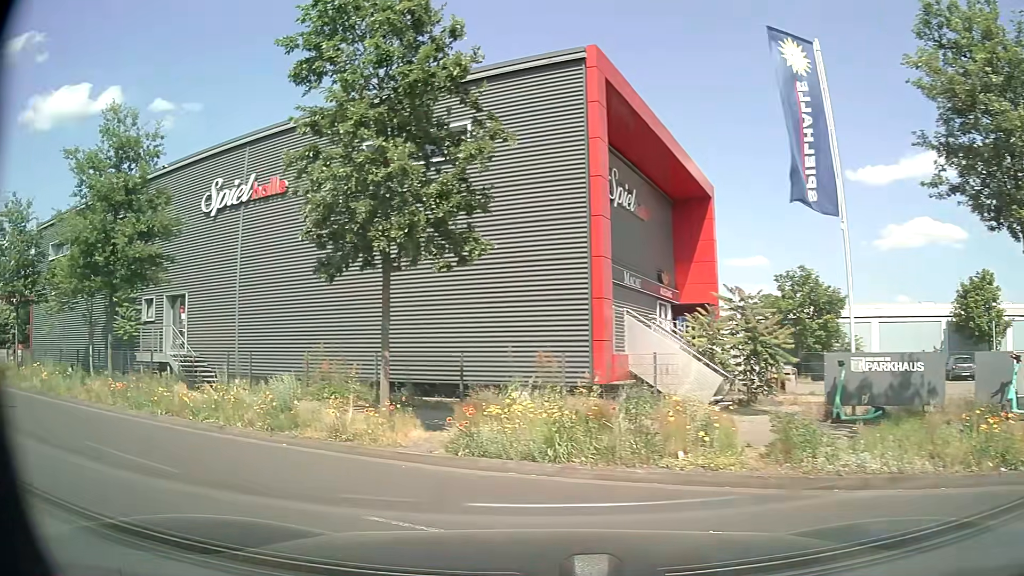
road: service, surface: asphalt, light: Day
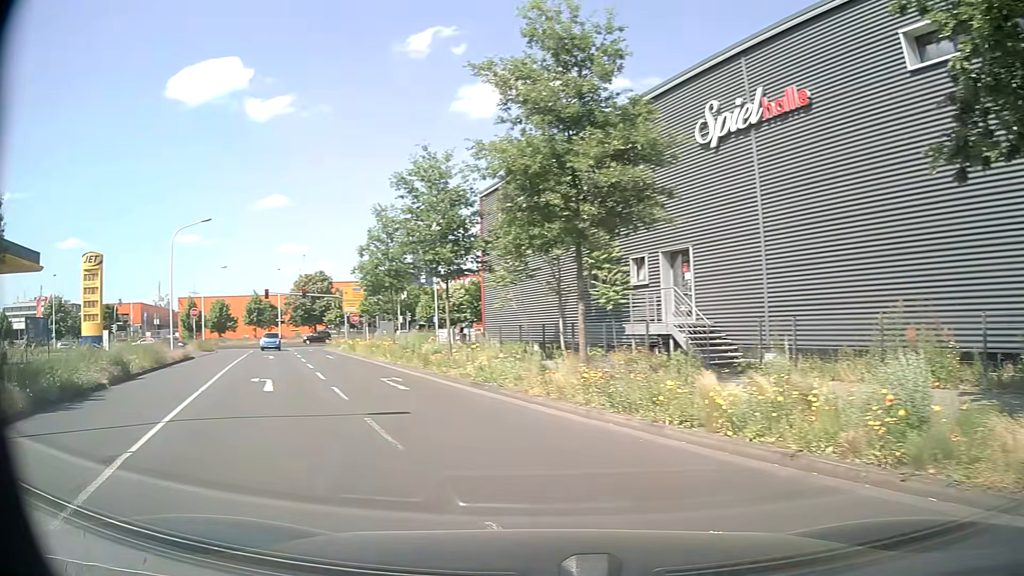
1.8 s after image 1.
(-1.6, +5.8) m; -37°
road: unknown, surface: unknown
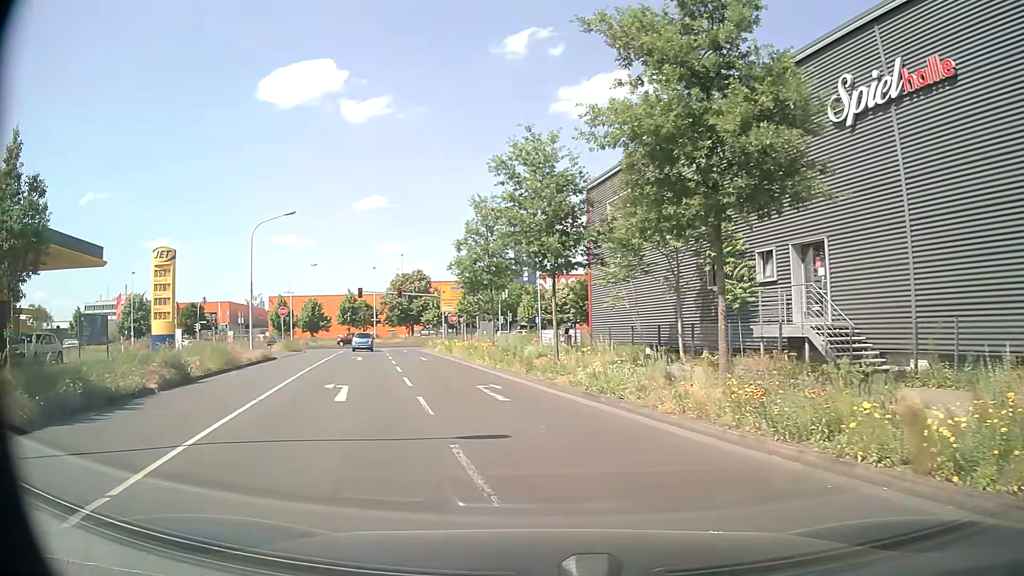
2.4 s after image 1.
(-0.2, +2.6) m; -9°
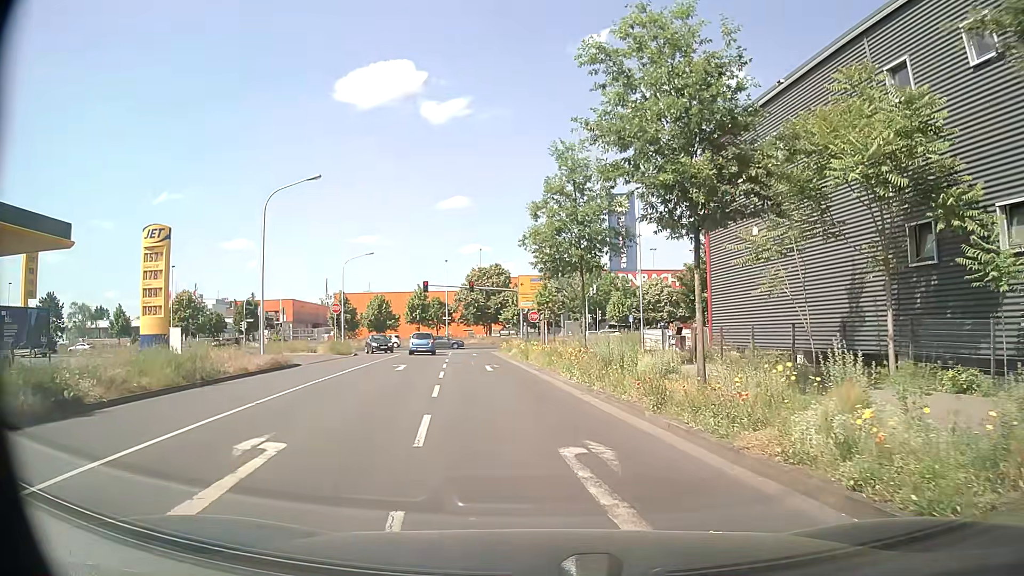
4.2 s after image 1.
(-0.6, +9.2) m; -7°
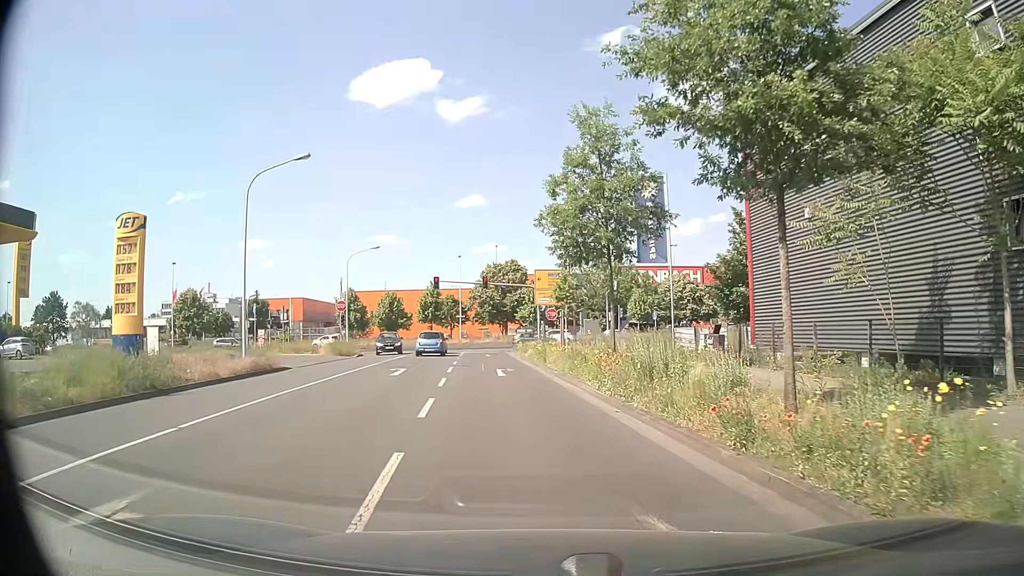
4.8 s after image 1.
(0.0, +3.5) m; -1°
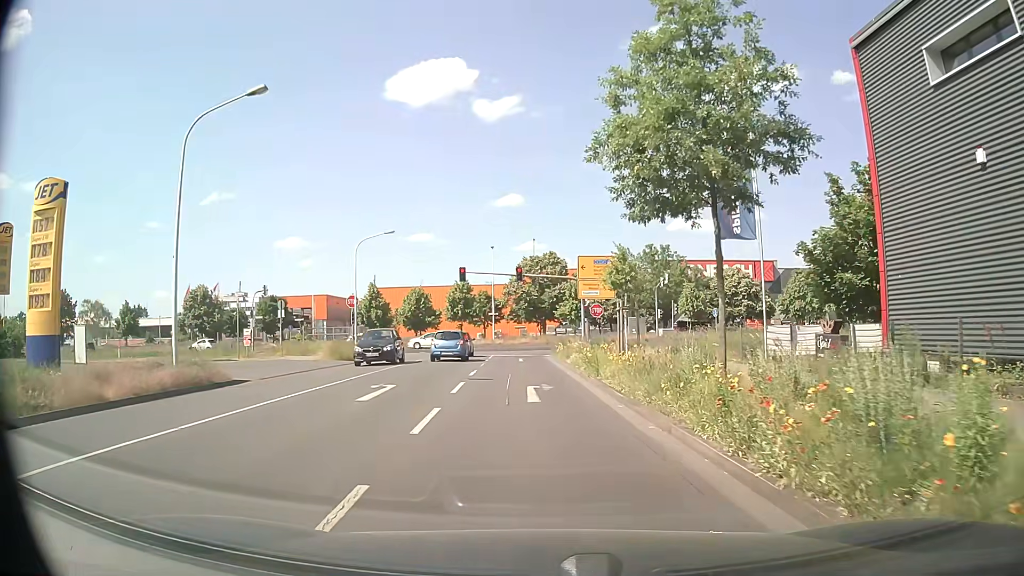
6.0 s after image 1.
(-0.3, +7.7) m; -3°
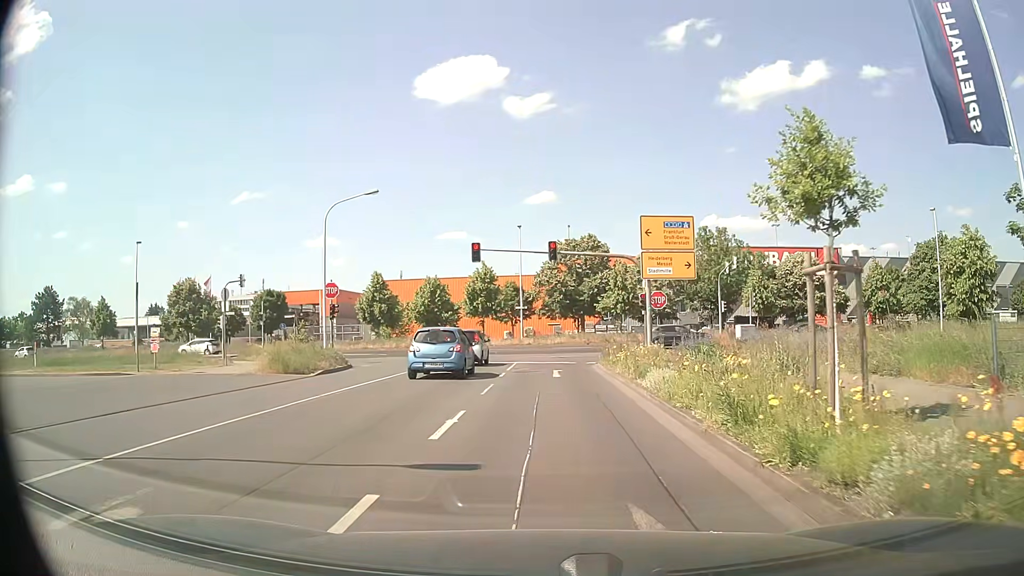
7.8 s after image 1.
(-0.5, +12.2) m; -3°
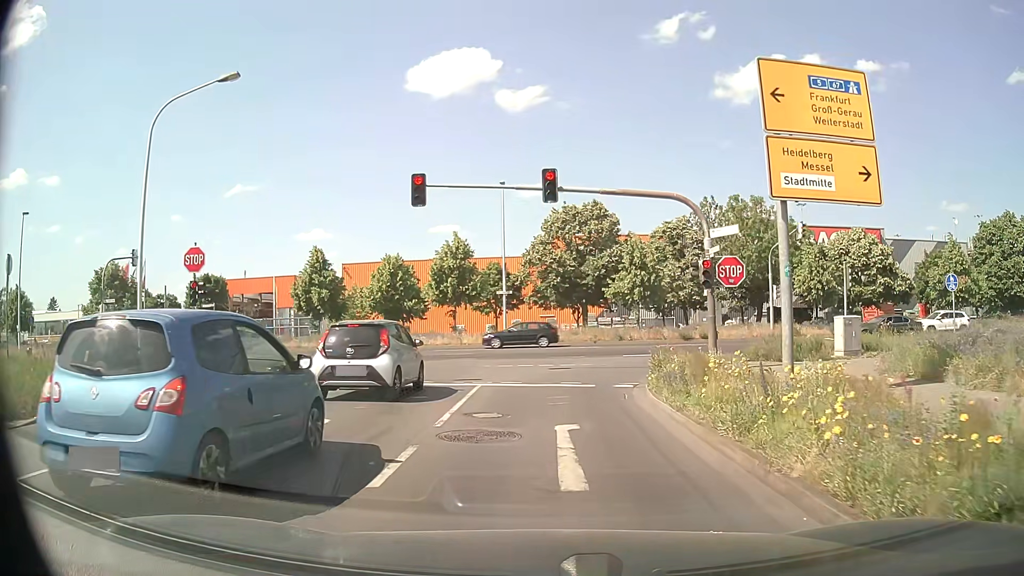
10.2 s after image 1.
(-0.1, +14.4) m; 0°
